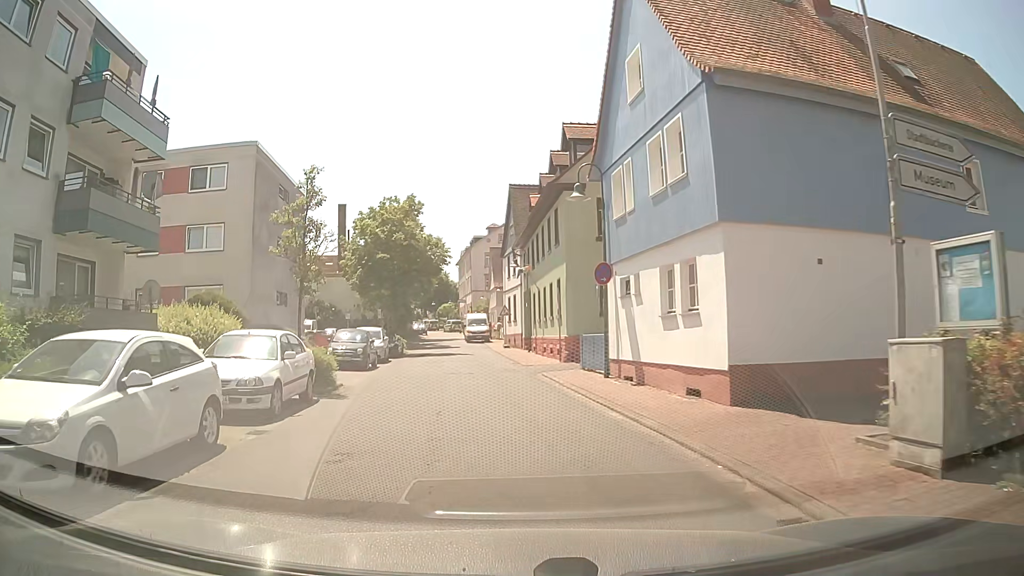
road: residential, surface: asphalt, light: Day
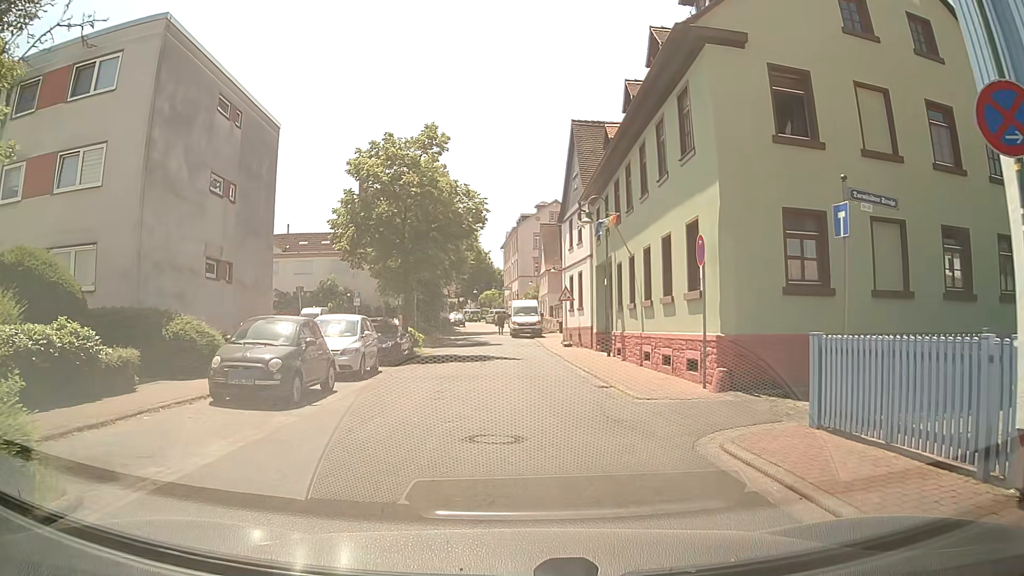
(-1.2, +13.2) m; -6°
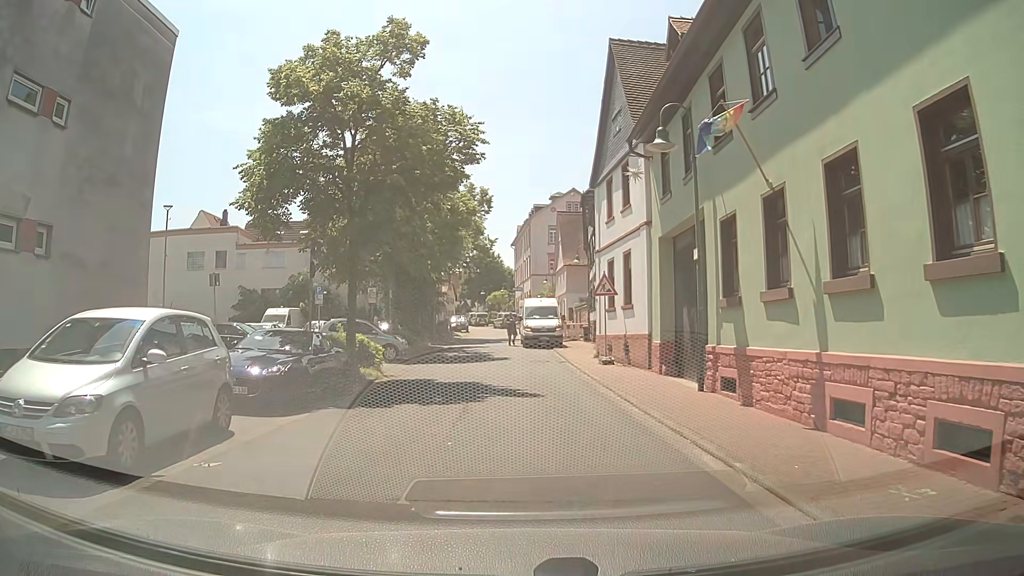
(-0.1, +11.1) m; -1°
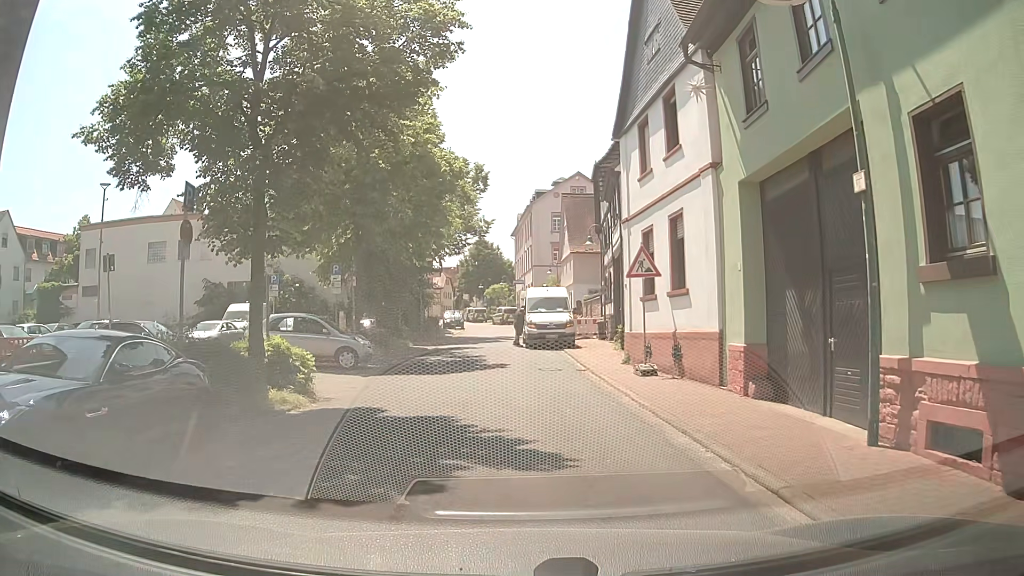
(0.0, +6.6) m; -1°
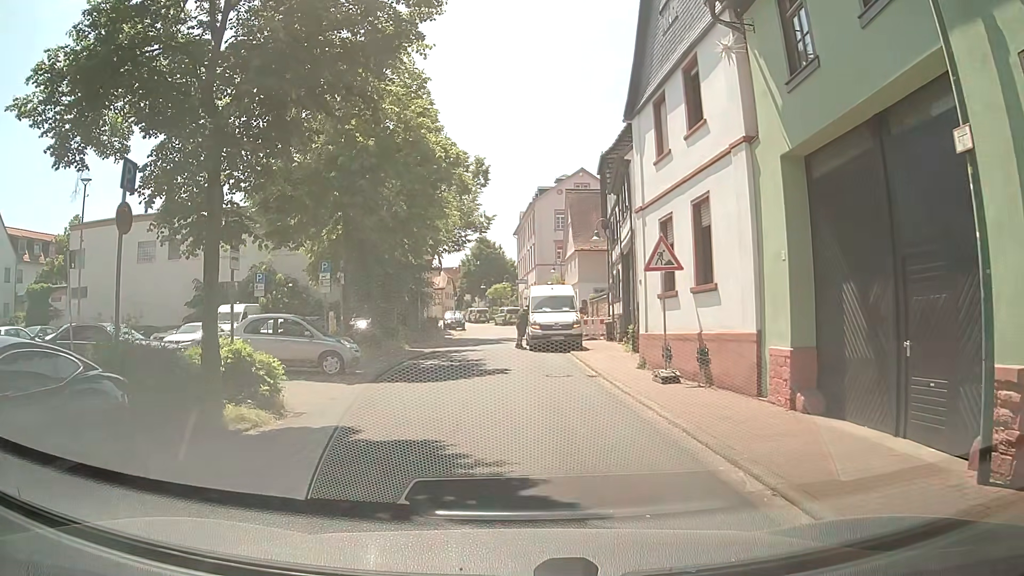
(0.0, +1.9) m; -1°
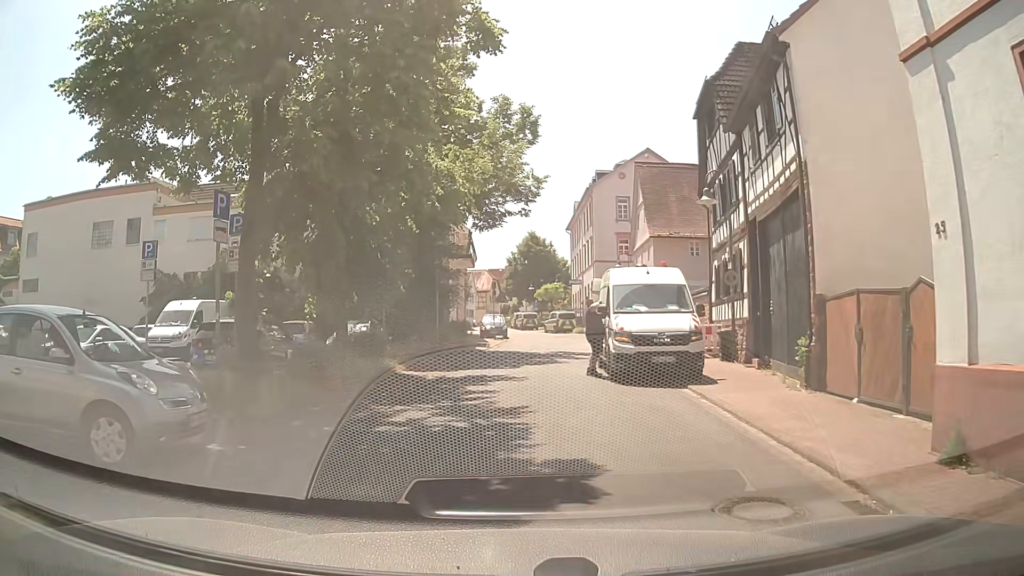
(+0.1, +11.5) m; -2°
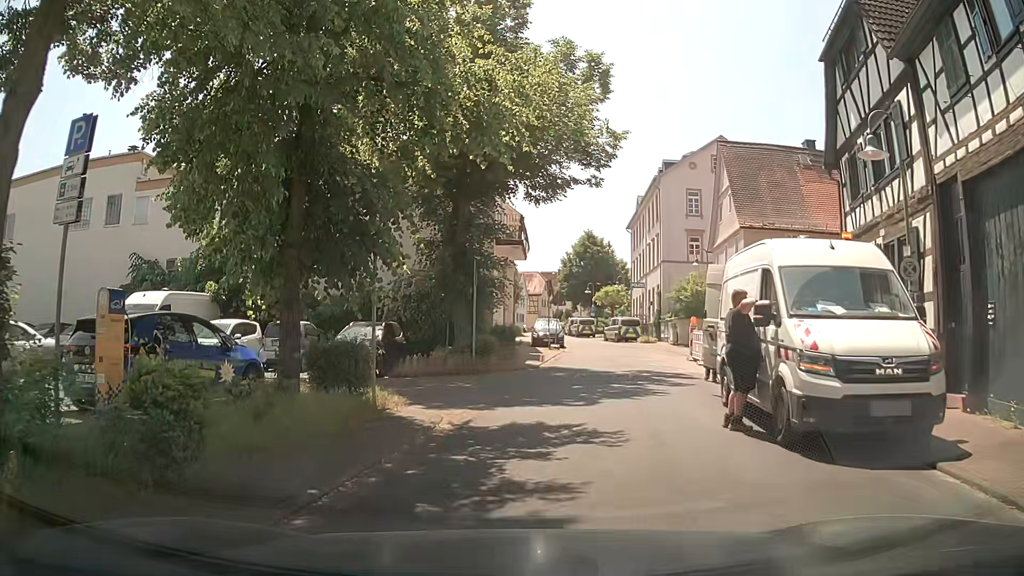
(-0.3, +7.1) m; -4°
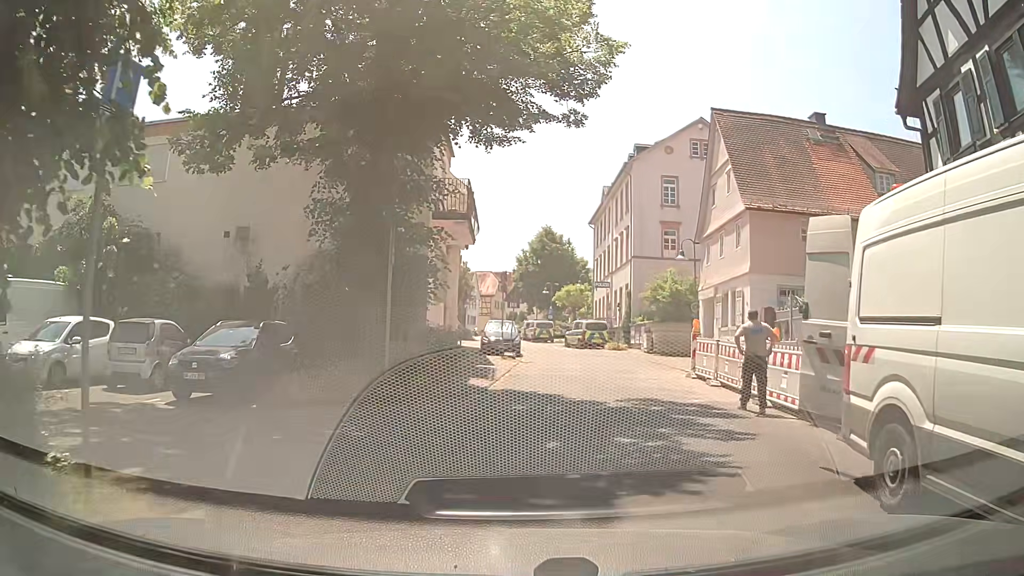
(+0.2, +6.6) m; +3°
(+1, +10) (+2, +20) (+3, +30) (+3, +40) (+1, +50) (0, +60) (0, +70) (0, +80) (+1, +89) (+4, +99) m
